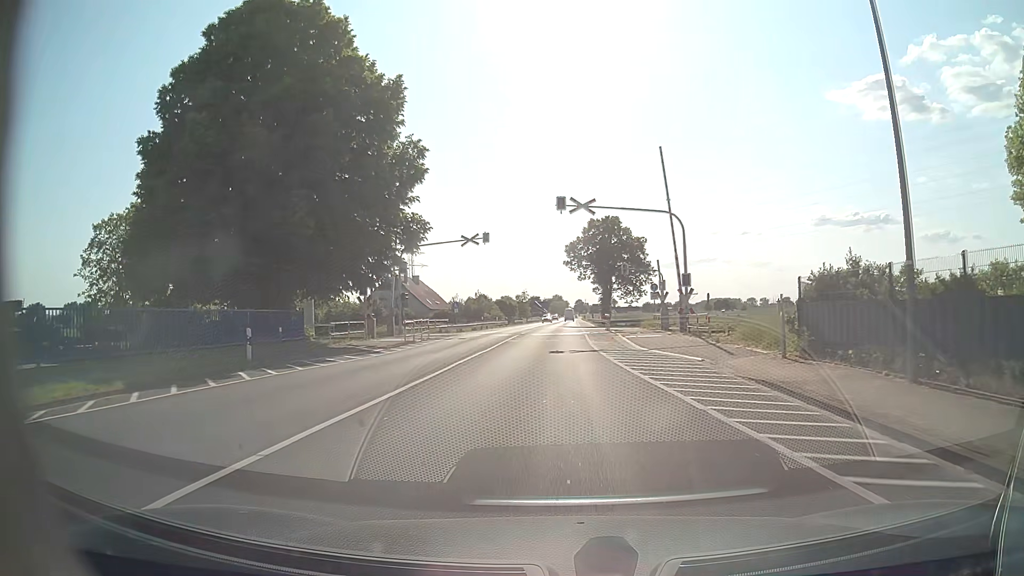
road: tertiary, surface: asphalt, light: Day
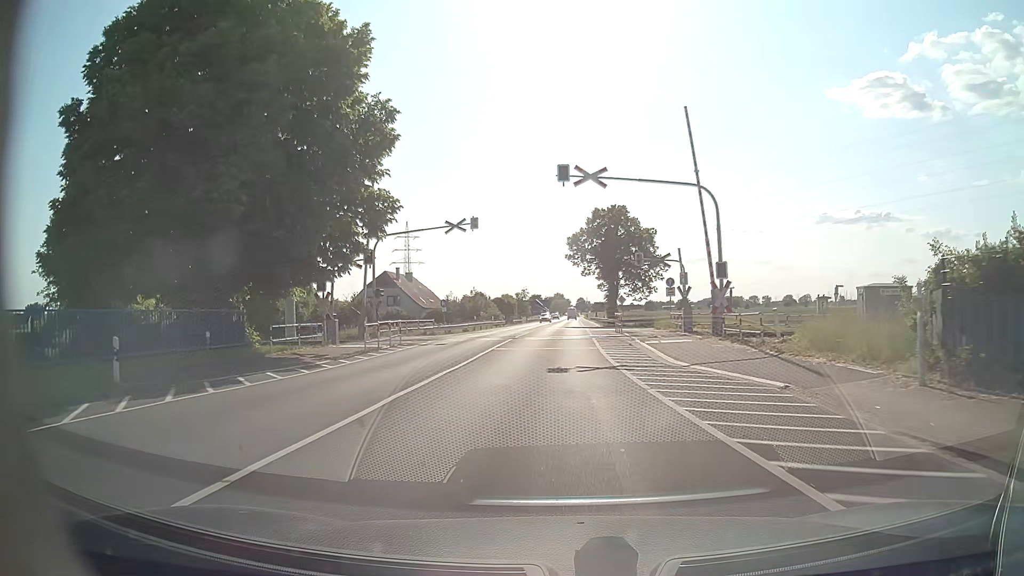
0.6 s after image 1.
(0.0, +6.6) m; 0°
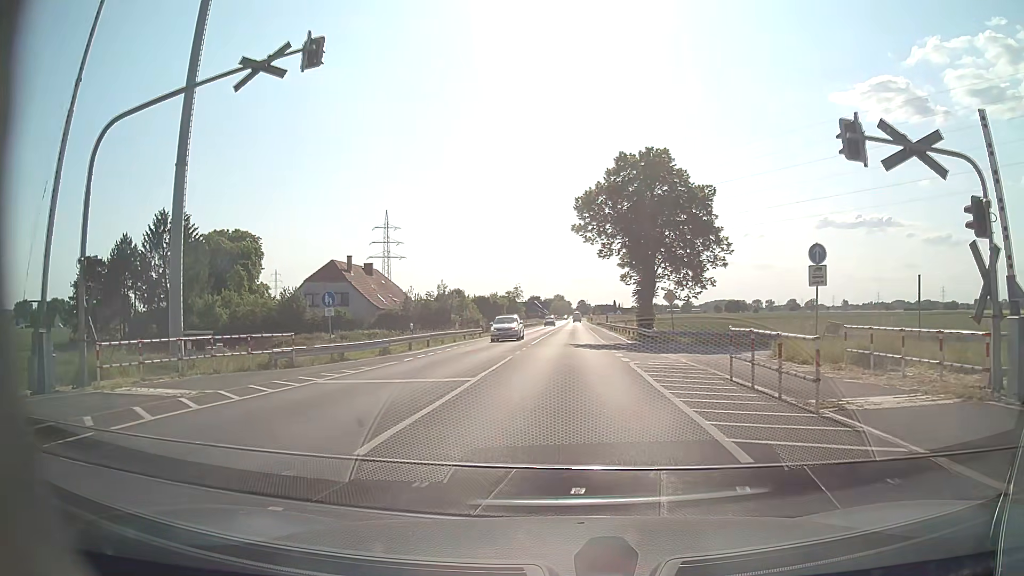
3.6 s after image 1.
(-0.1, +25.0) m; -1°
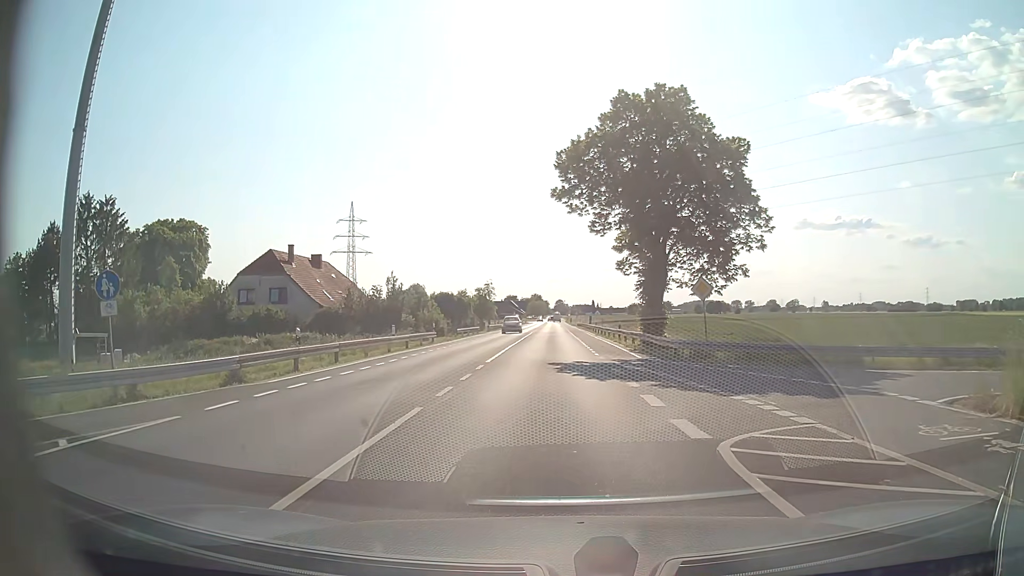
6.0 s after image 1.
(+0.3, +12.1) m; +3°
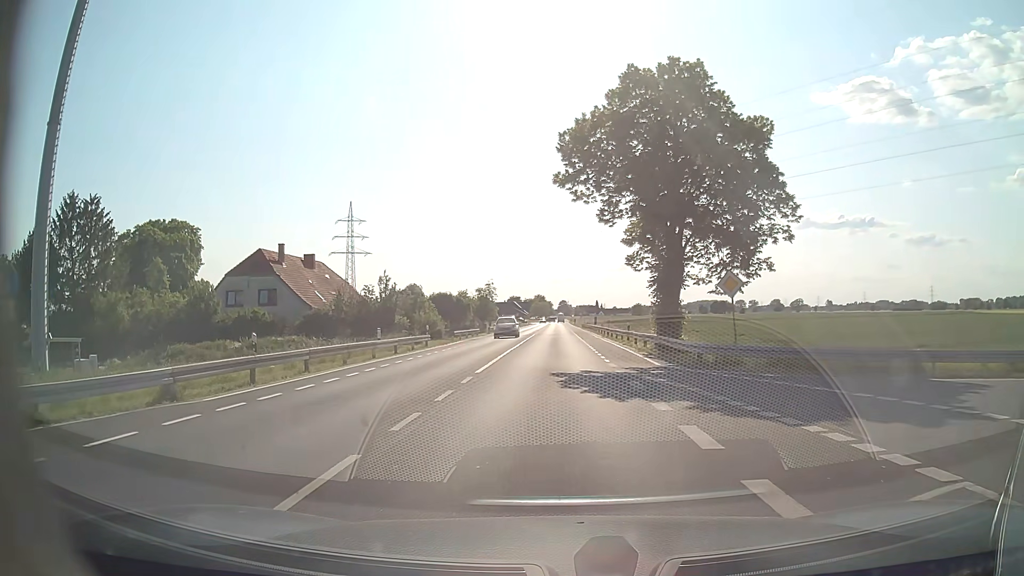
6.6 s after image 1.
(0.0, +3.5) m; -1°
(0, +10) (0, +20) (0, +30) (0, +40) (0, +50) (0, +60) (0, +70) (0, +80) (0, +90) (0, +100) m
